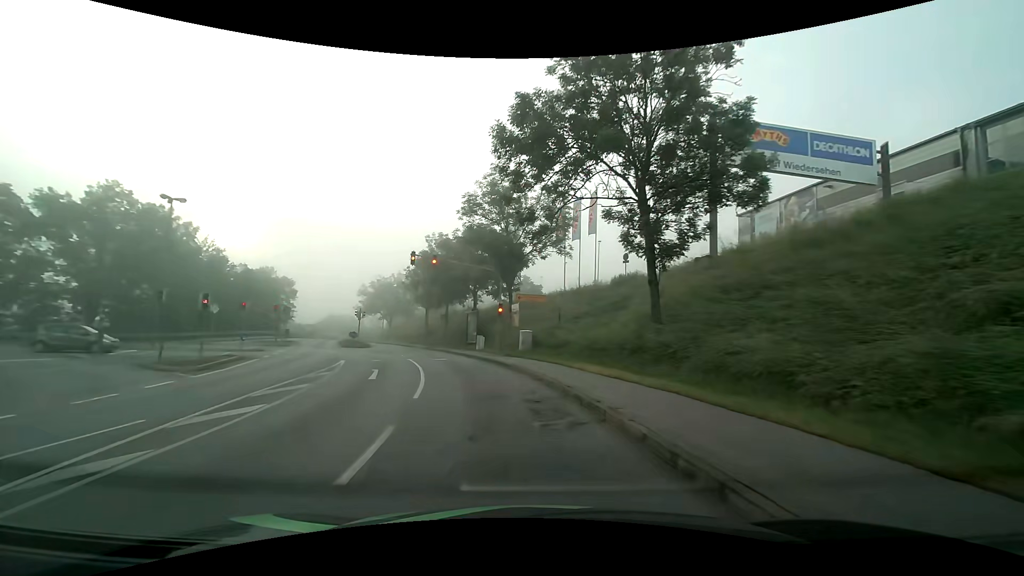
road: tertiary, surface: asphalt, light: Day
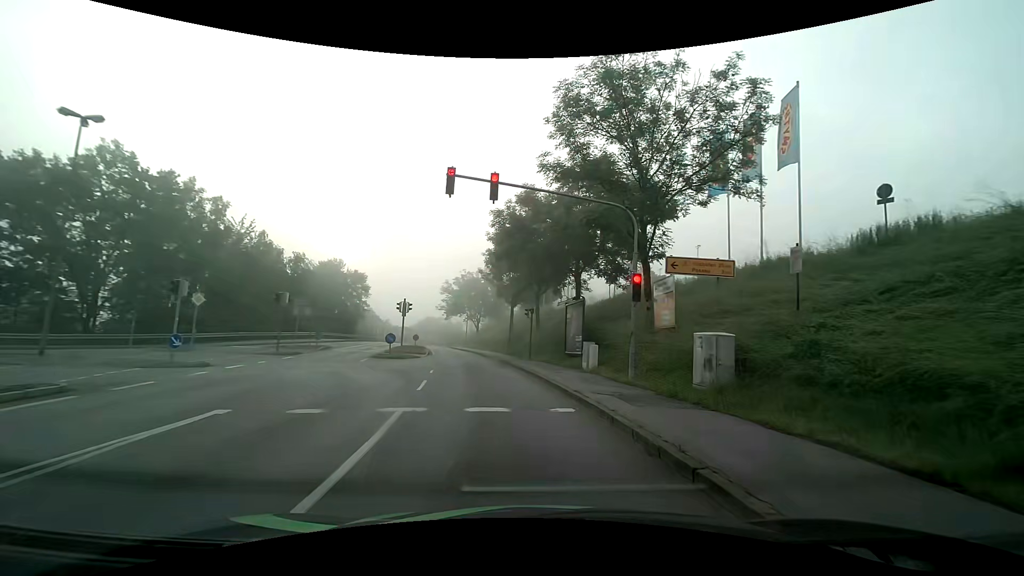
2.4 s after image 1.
(-1.7, +16.7) m; -11°
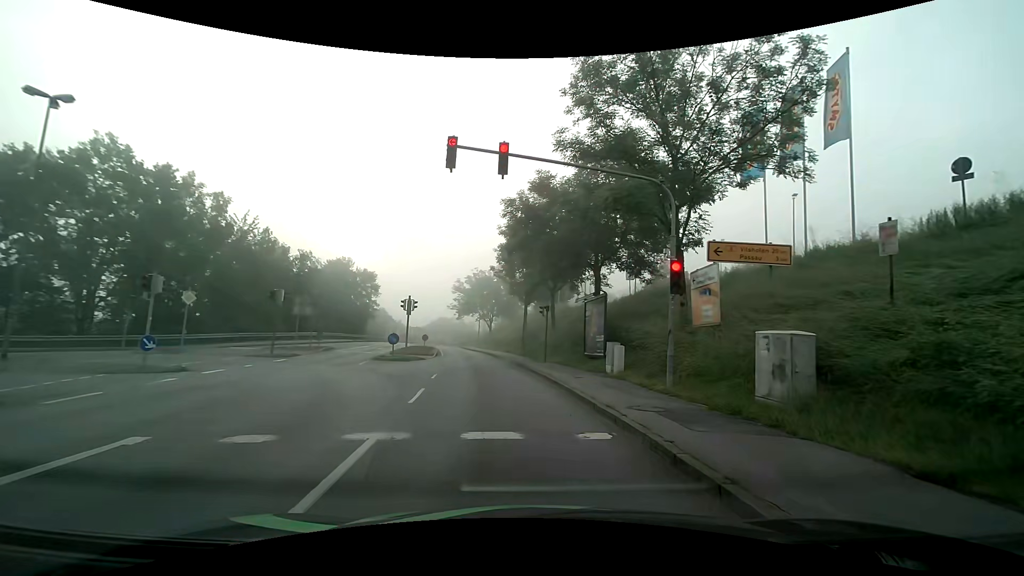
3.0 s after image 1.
(0.0, +2.3) m; -1°
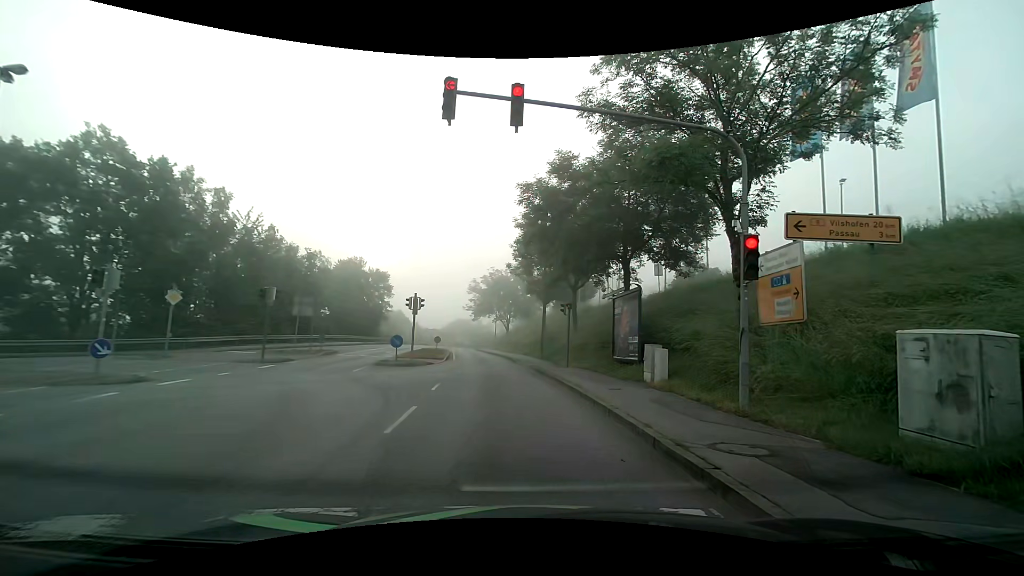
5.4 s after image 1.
(-0.1, +2.8) m; -3°
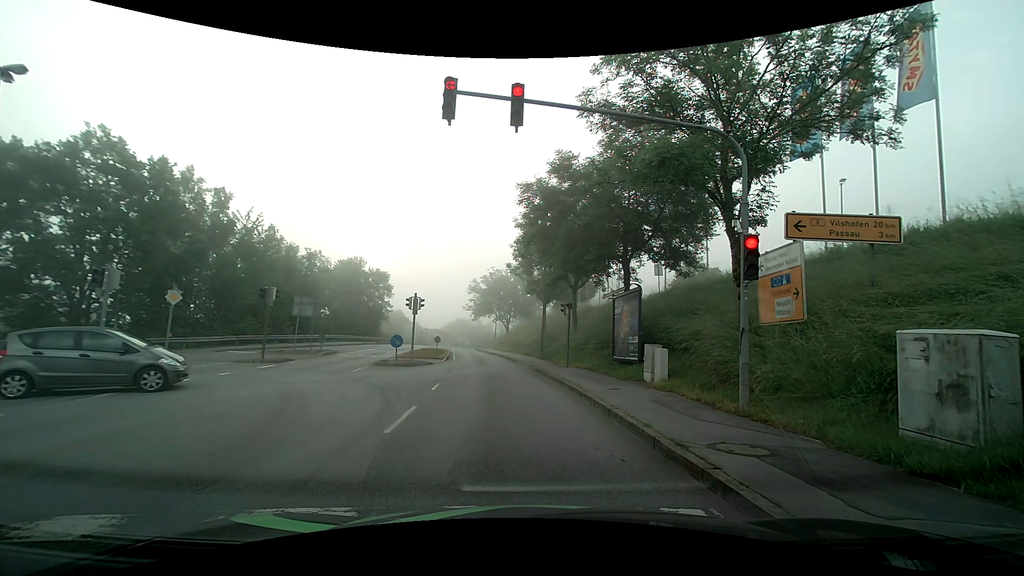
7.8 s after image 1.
(0.0, +0.1) m; 0°
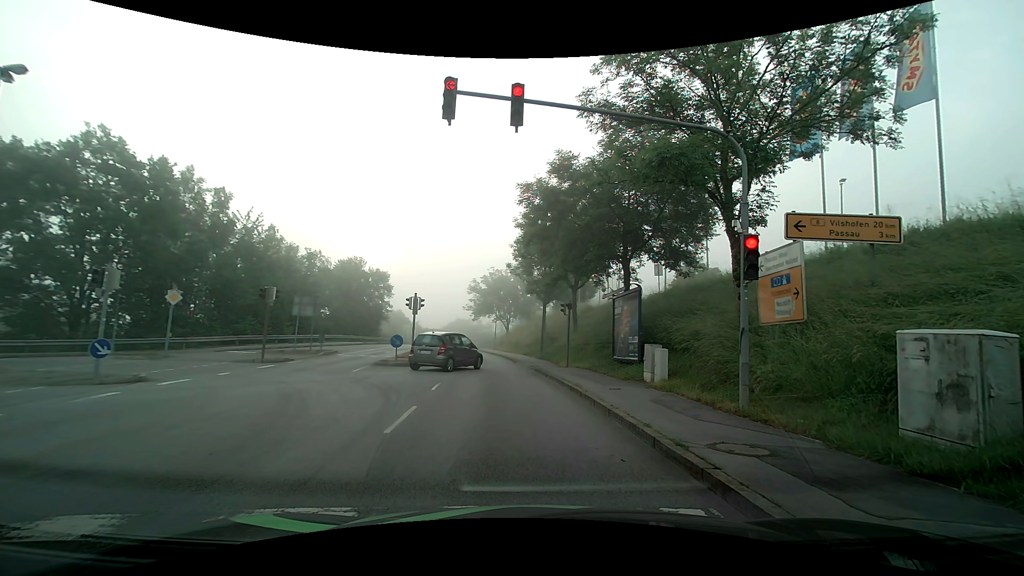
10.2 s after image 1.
(0.0, 0.0) m; 0°
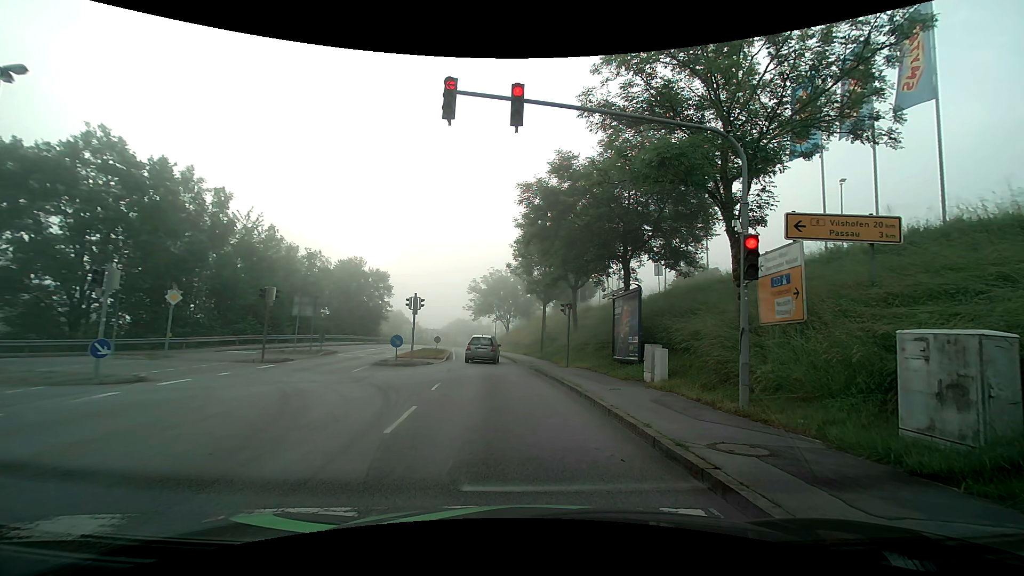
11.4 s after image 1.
(0.0, 0.0) m; 0°
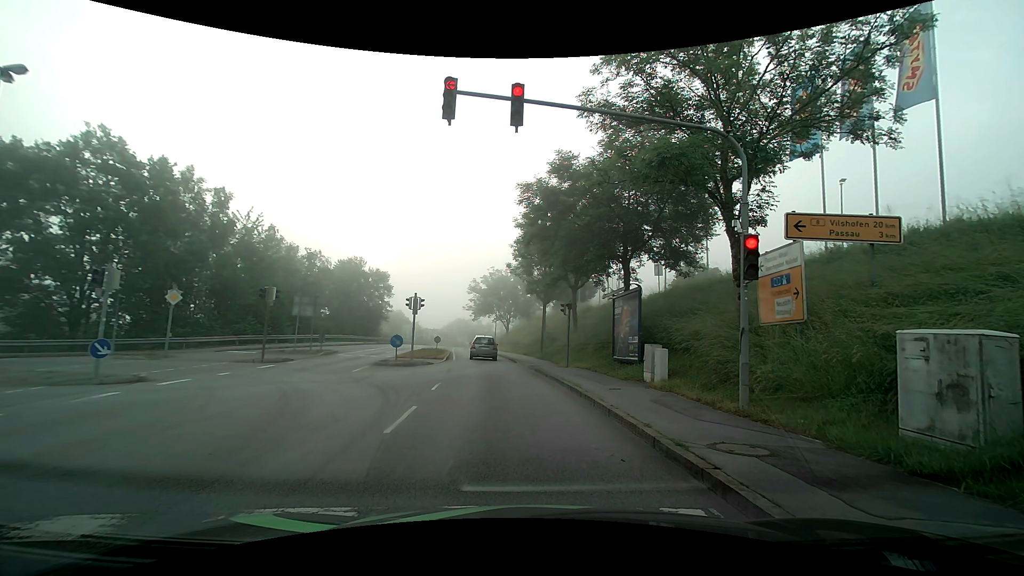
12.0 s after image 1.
(0.0, 0.0) m; 0°
(0, +10) (-1, +20) (-2, +30) (-4, +40) (-5, +50) (-7, +60) (-8, +69) (-9, +79) (-10, +89) (-11, +99) m
